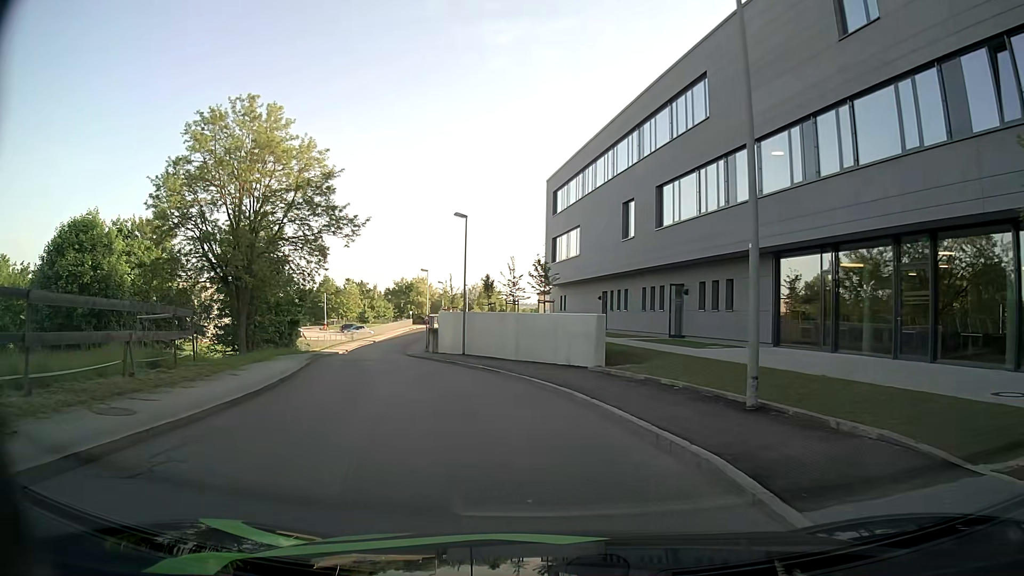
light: Day
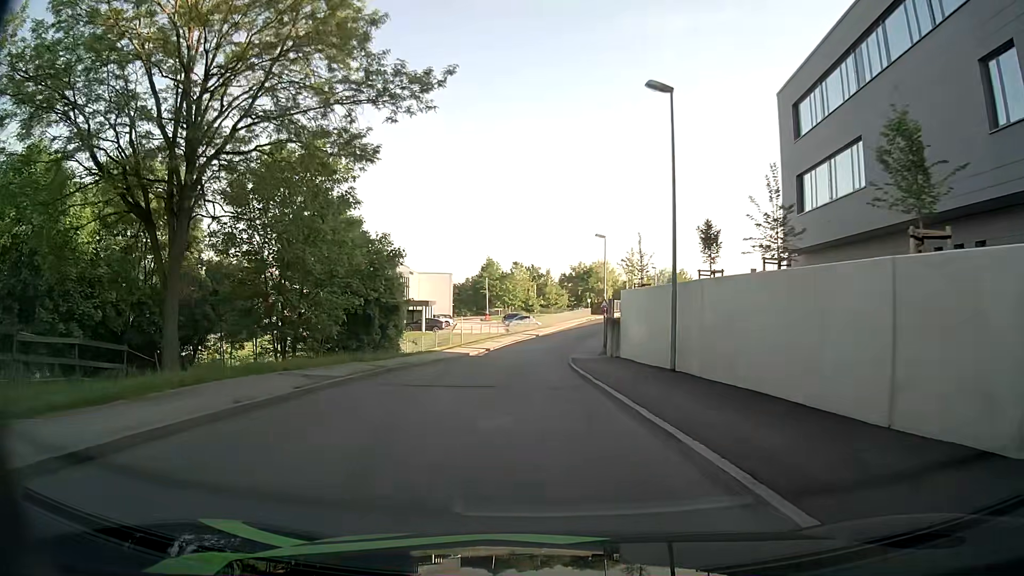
(-2.8, +20.3) m; -15°
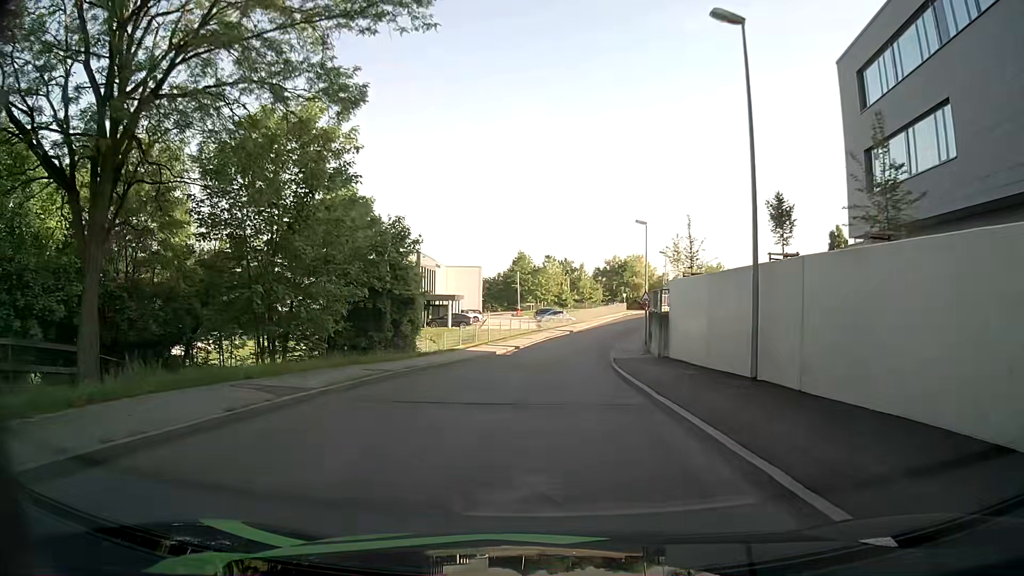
(-0.1, +4.5) m; -2°
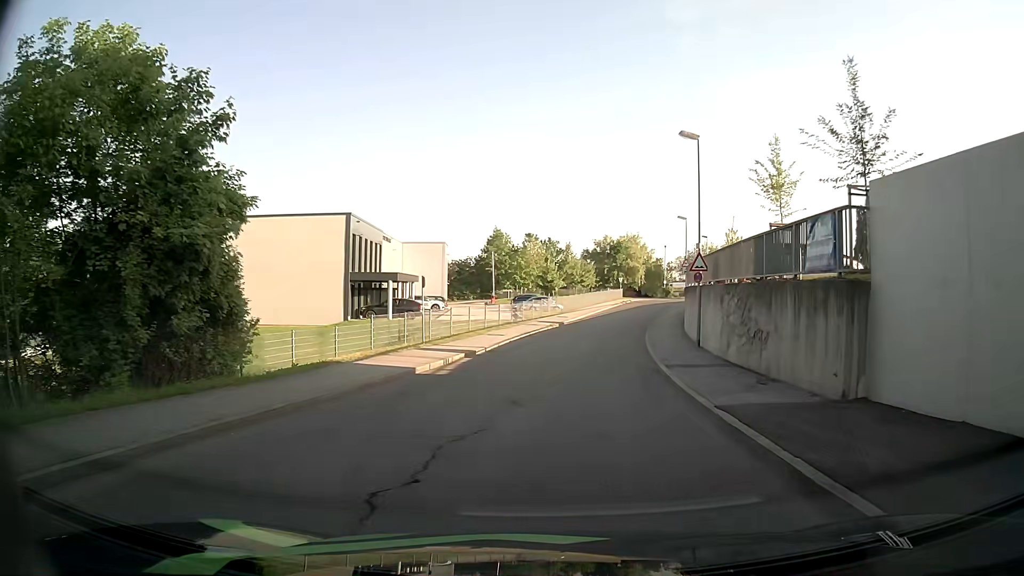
(0.0, +19.1) m; +2°
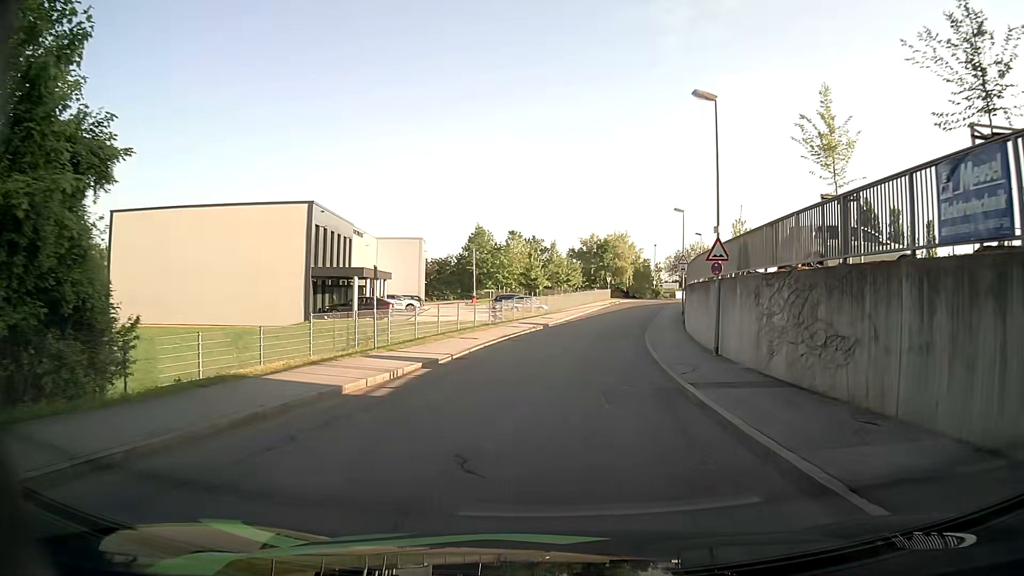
(0.0, +5.0) m; +1°
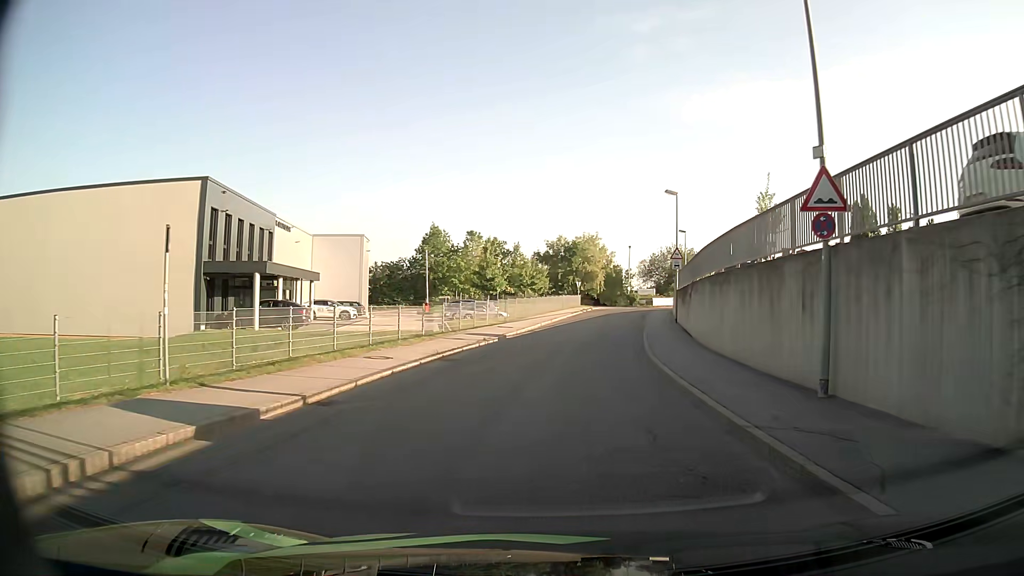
(+0.2, +10.3) m; +3°
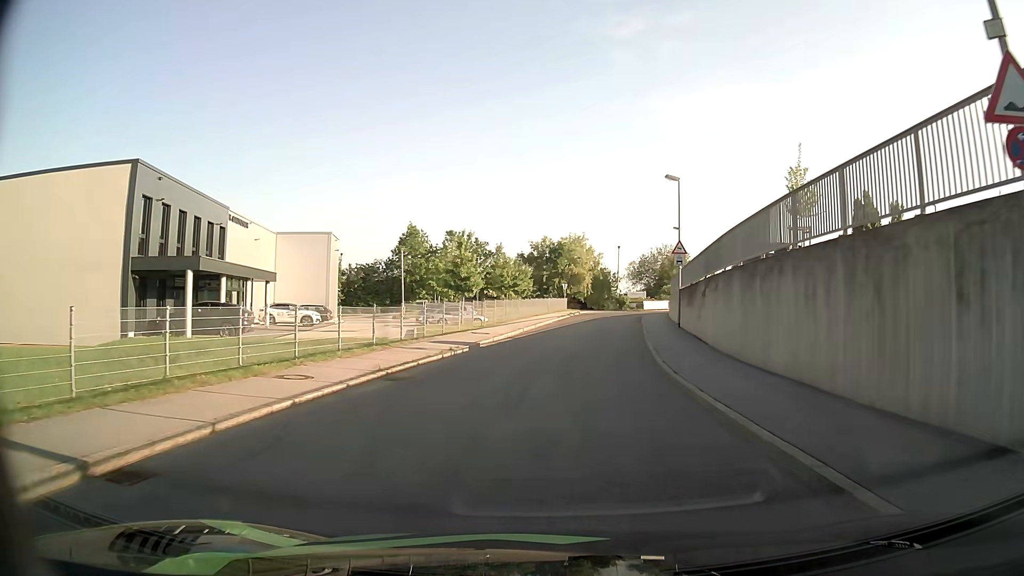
(0.0, +5.4) m; +2°
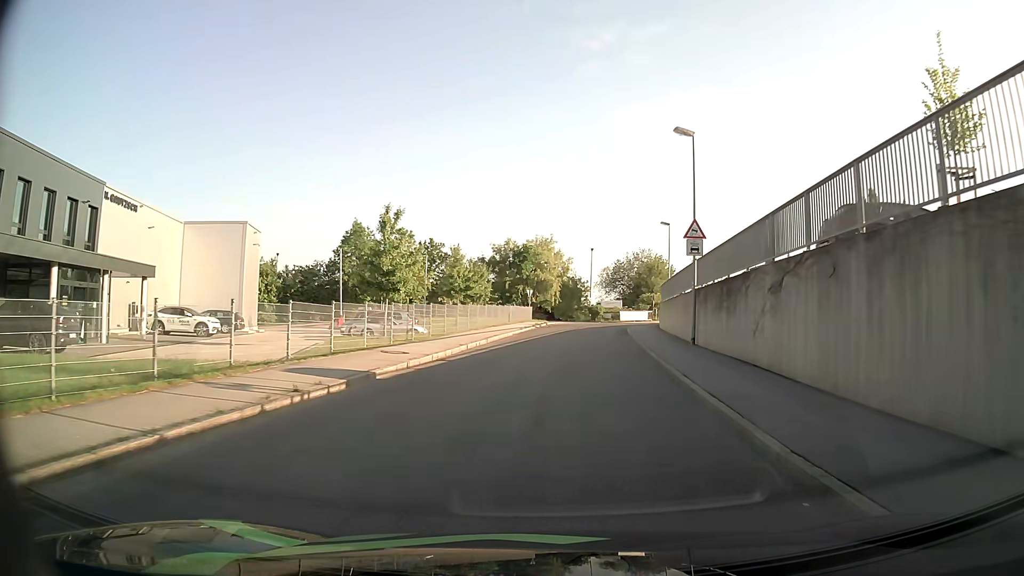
(+0.1, +10.9) m; +2°
